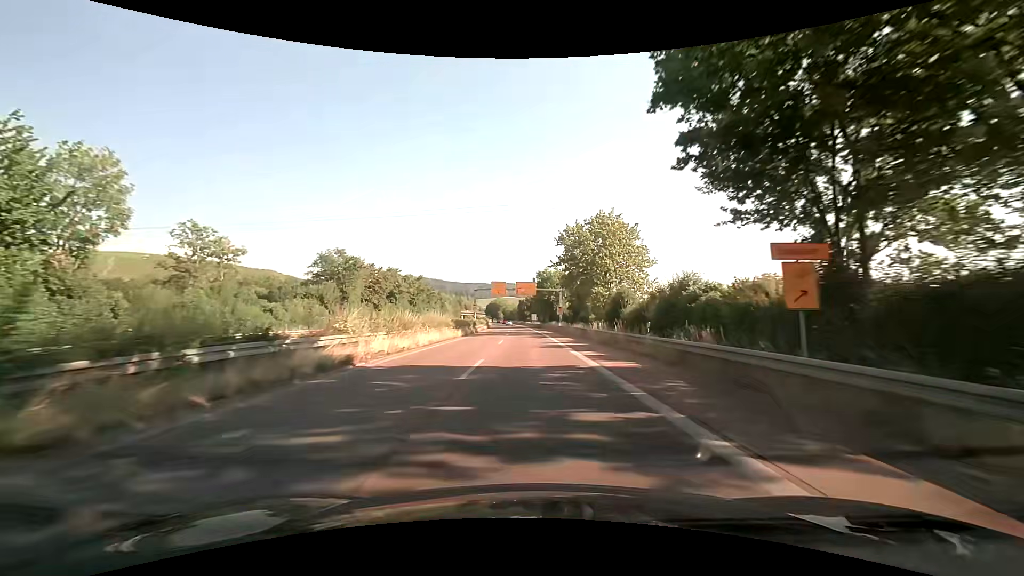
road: trunk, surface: asphalt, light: Day
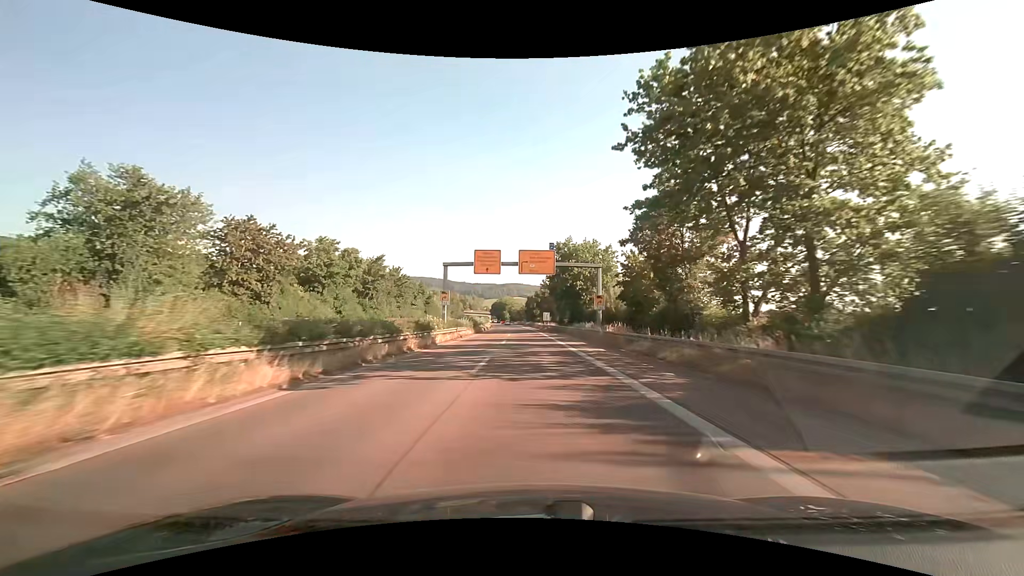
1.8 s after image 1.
(-0.2, +35.0) m; -1°
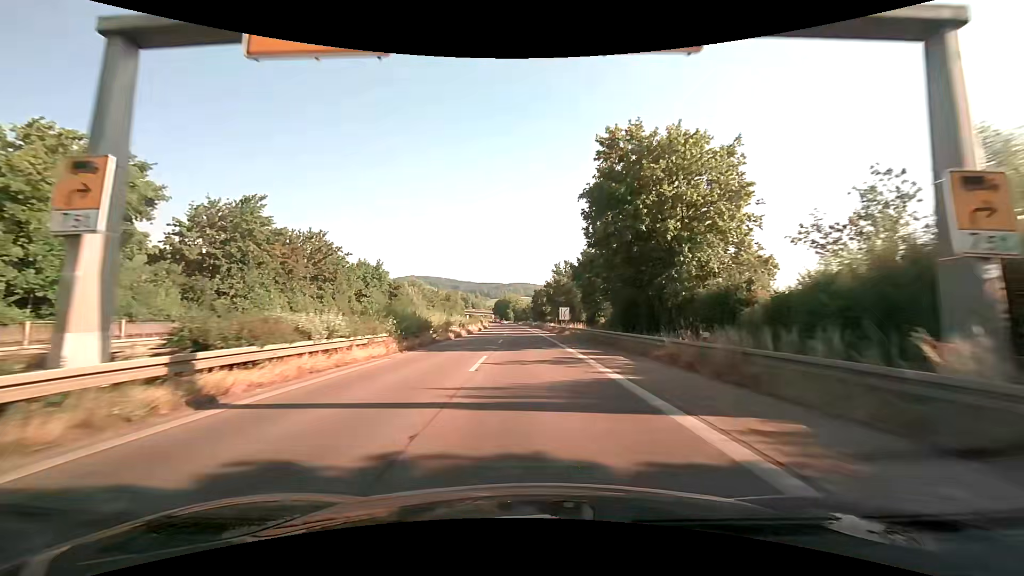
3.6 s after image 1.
(-0.2, +35.6) m; 0°
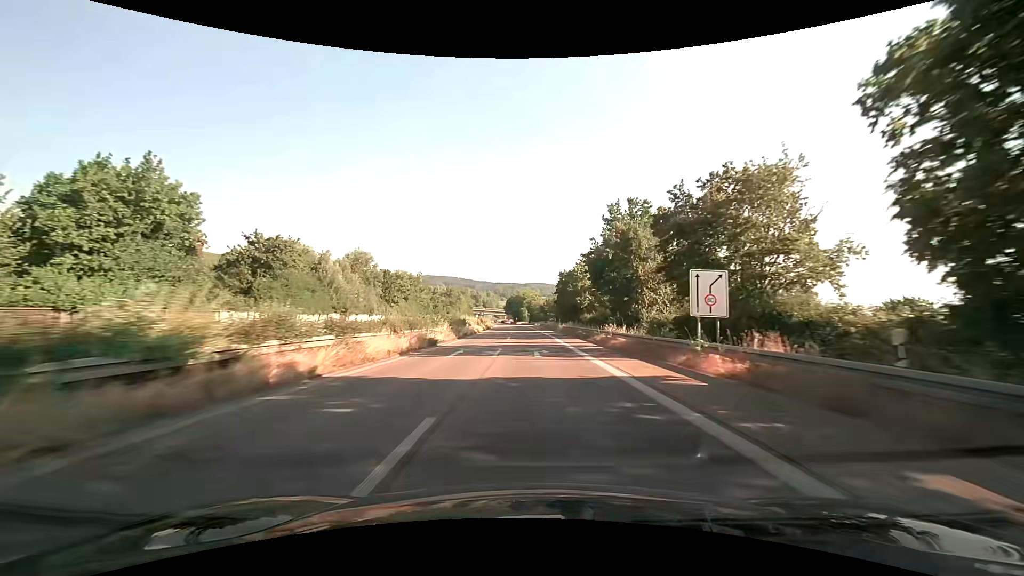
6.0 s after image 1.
(-1.0, +48.4) m; -2°
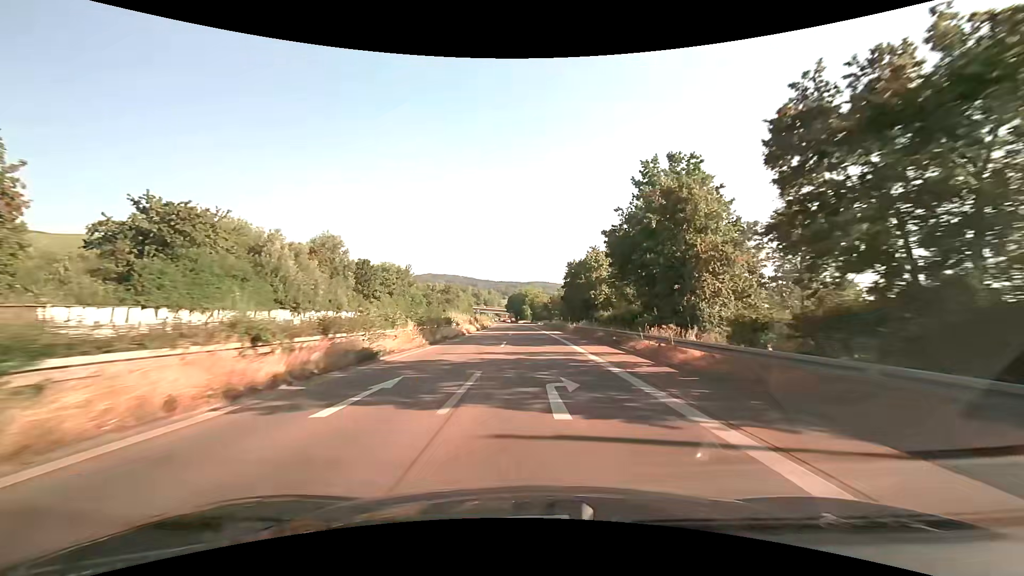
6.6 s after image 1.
(0.0, +12.2) m; 0°
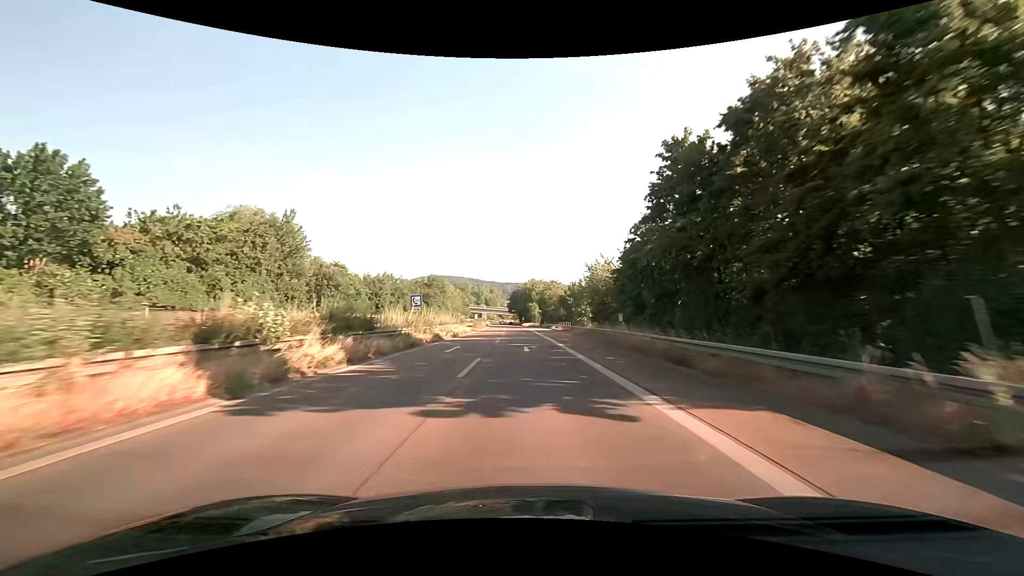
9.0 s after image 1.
(+0.1, +49.3) m; 0°
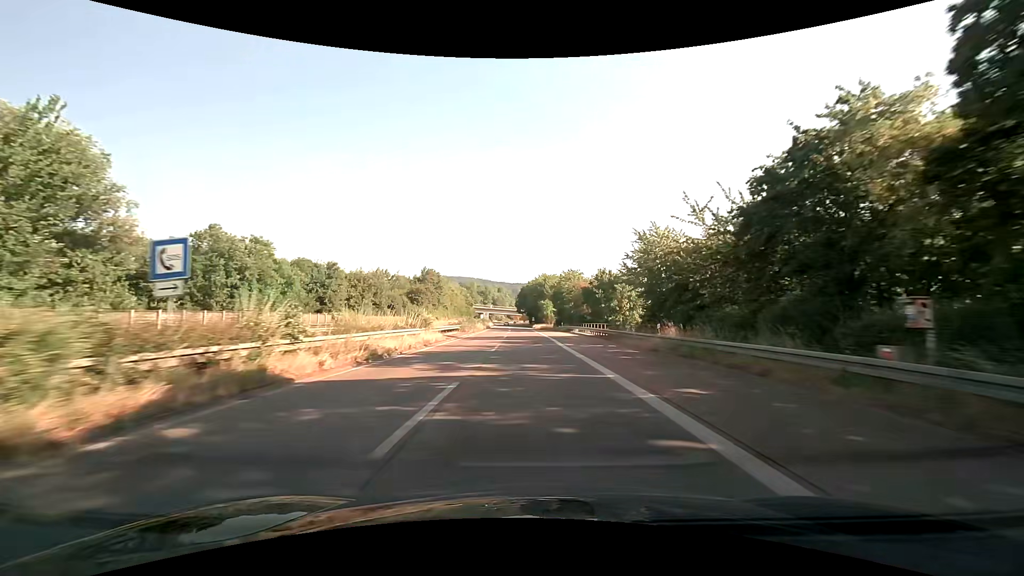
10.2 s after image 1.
(-0.3, +24.9) m; -1°
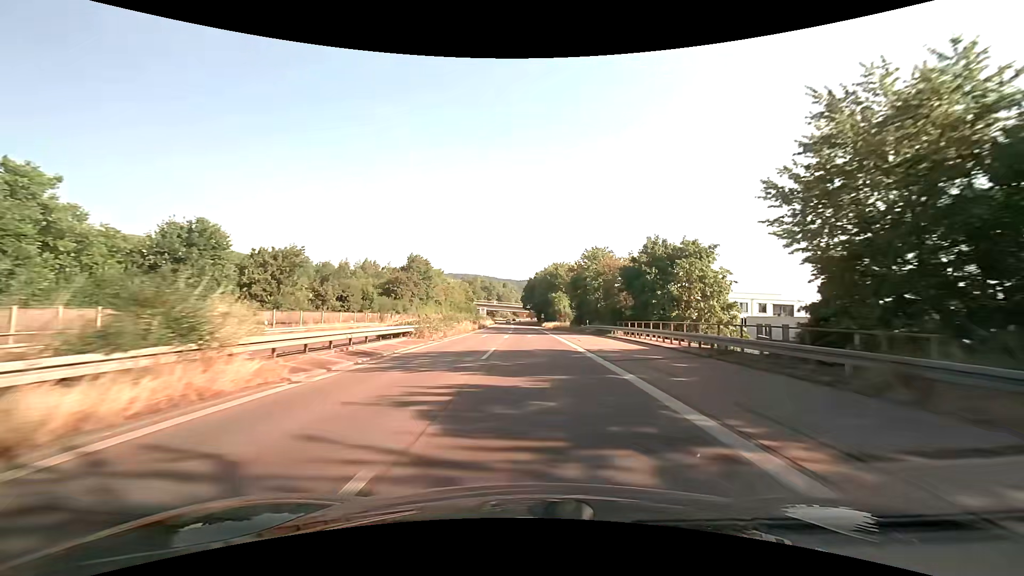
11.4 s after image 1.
(-0.2, +24.5) m; -1°
(0, +10) (0, +20) (0, +30) (0, +40) (0, +50) (0, +60) (0, +70) (-1, +80) (-1, +90) (-1, +100) m
